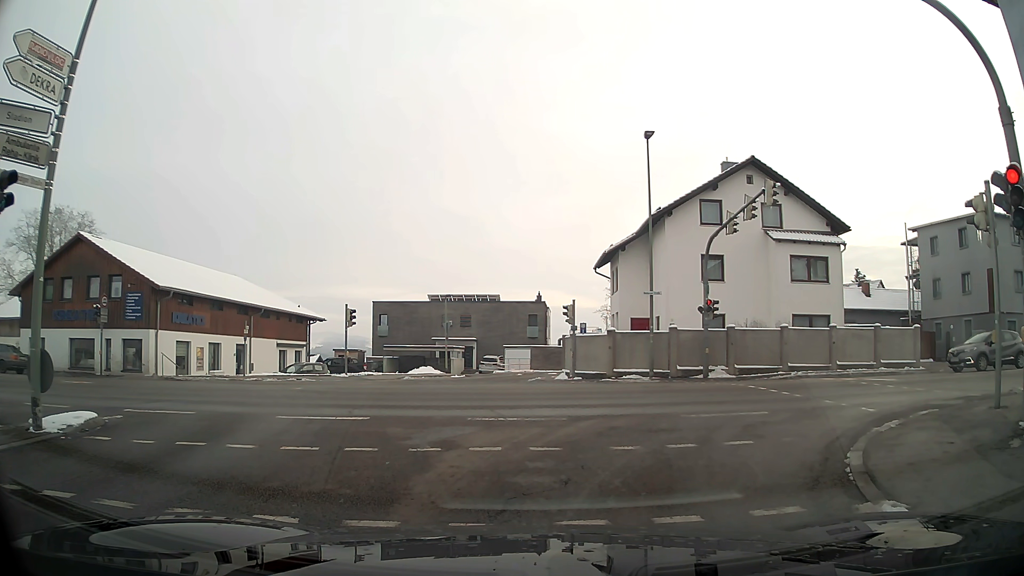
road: tertiary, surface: asphalt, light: Day
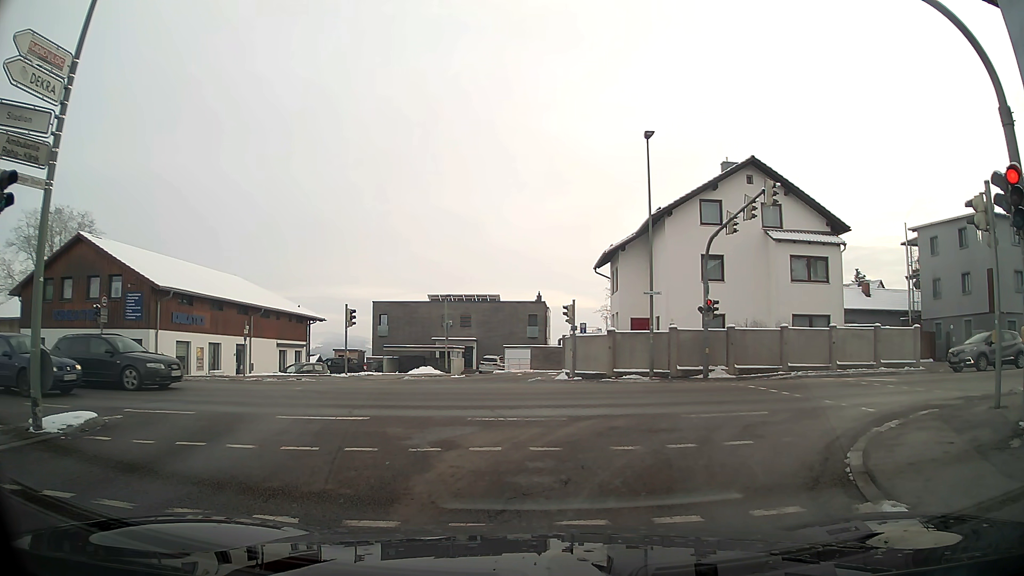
(0.0, 0.0) m; 0°
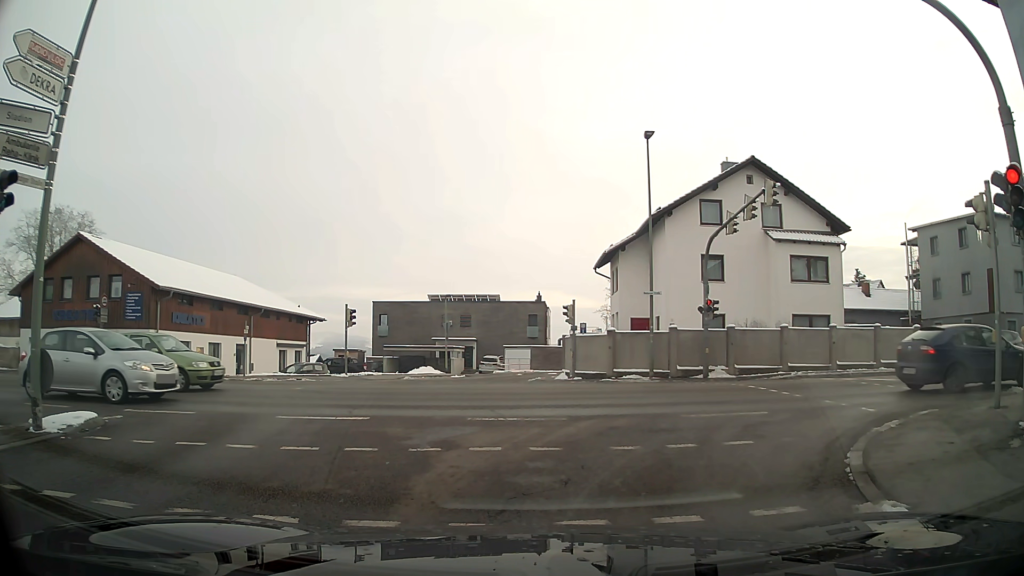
(0.0, 0.0) m; 0°
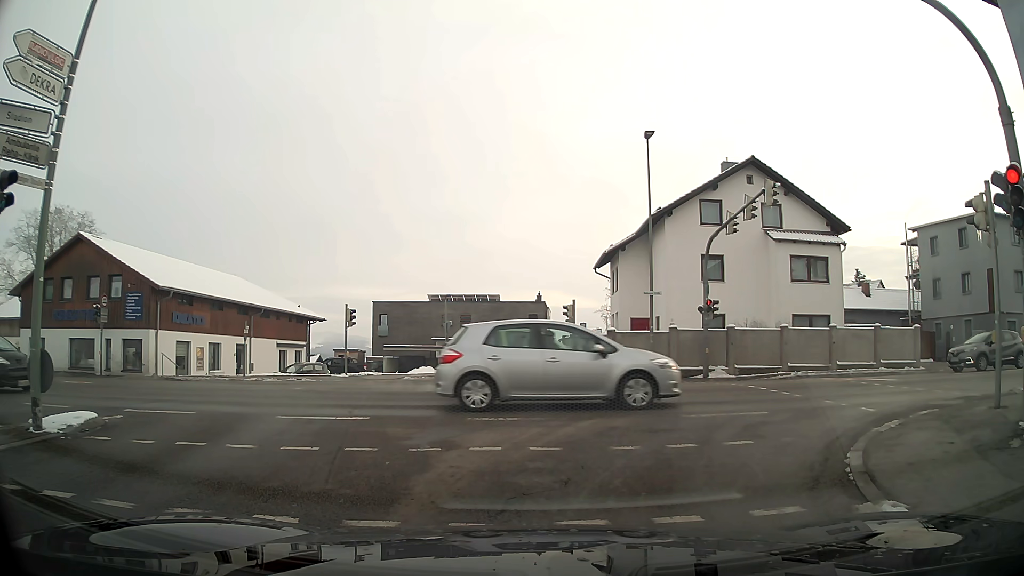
(0.0, 0.0) m; 0°
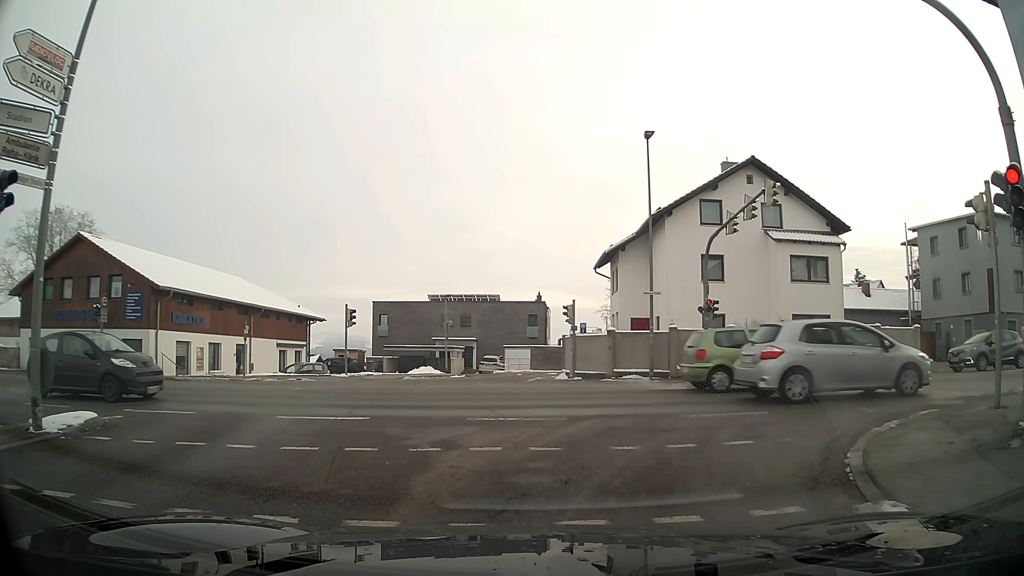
(0.0, 0.0) m; 0°
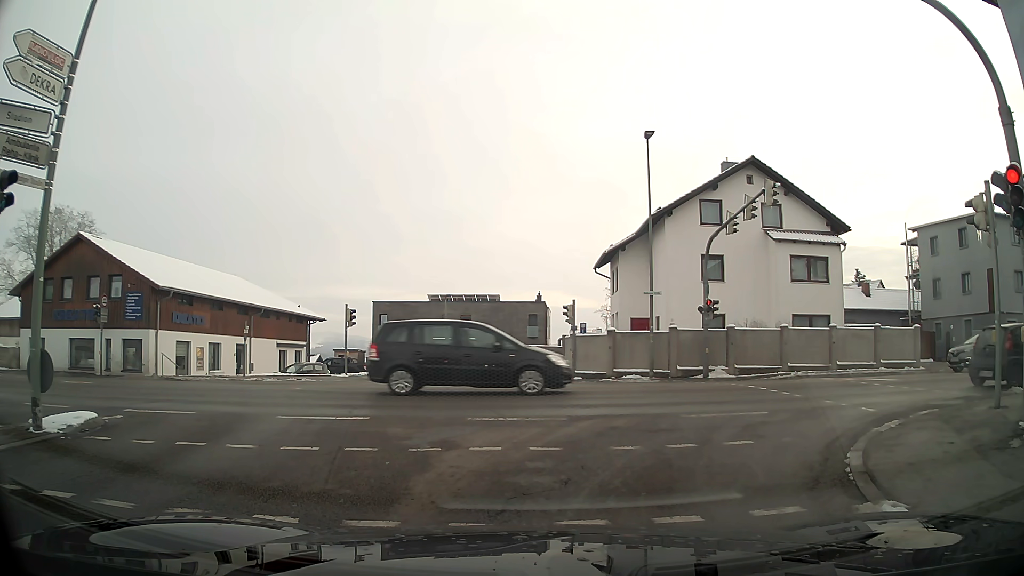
(0.0, 0.0) m; 0°
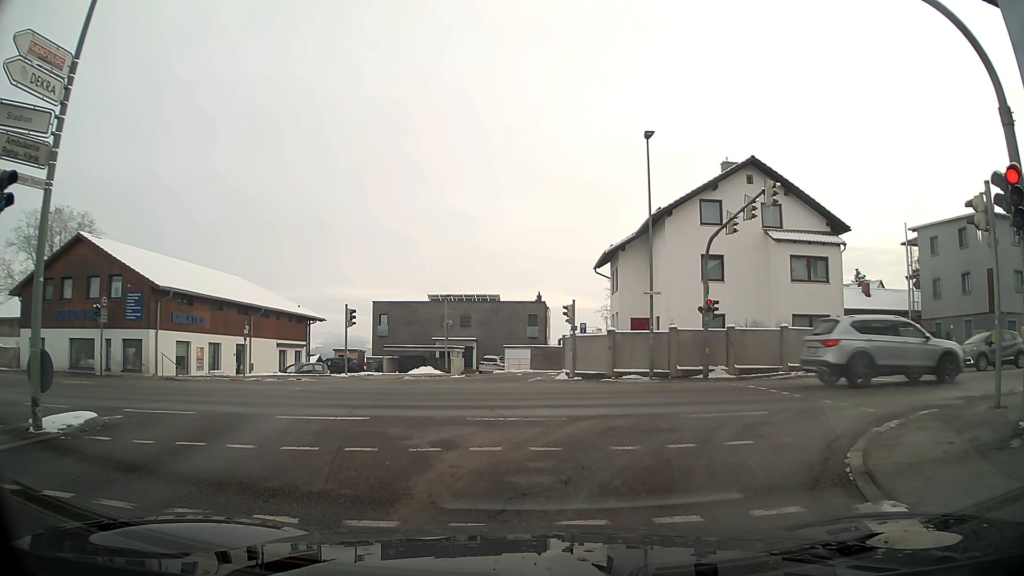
(0.0, 0.0) m; 0°
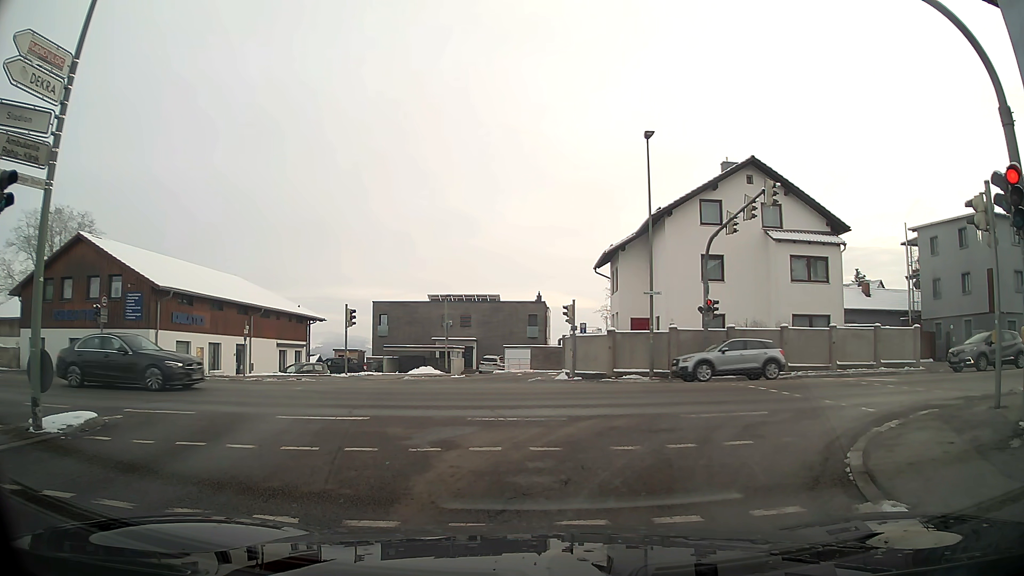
(0.0, 0.0) m; 0°
